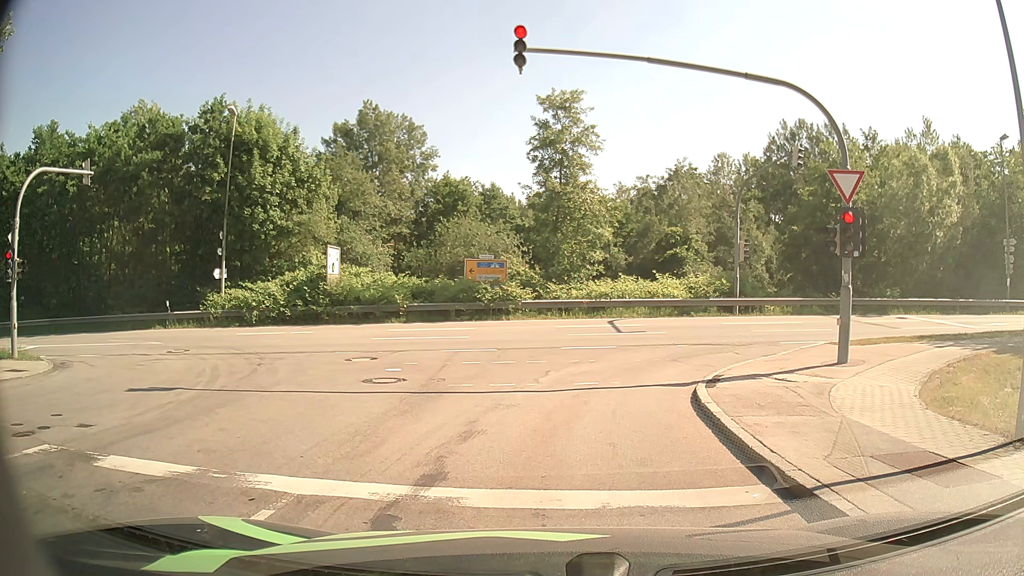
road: residential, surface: asphalt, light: Day
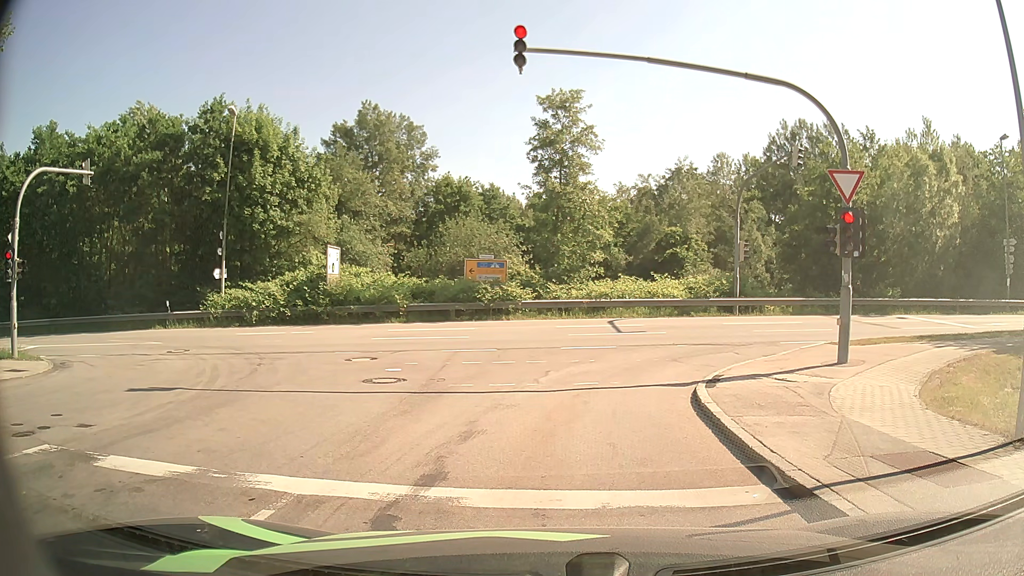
(0.0, 0.0) m; 0°
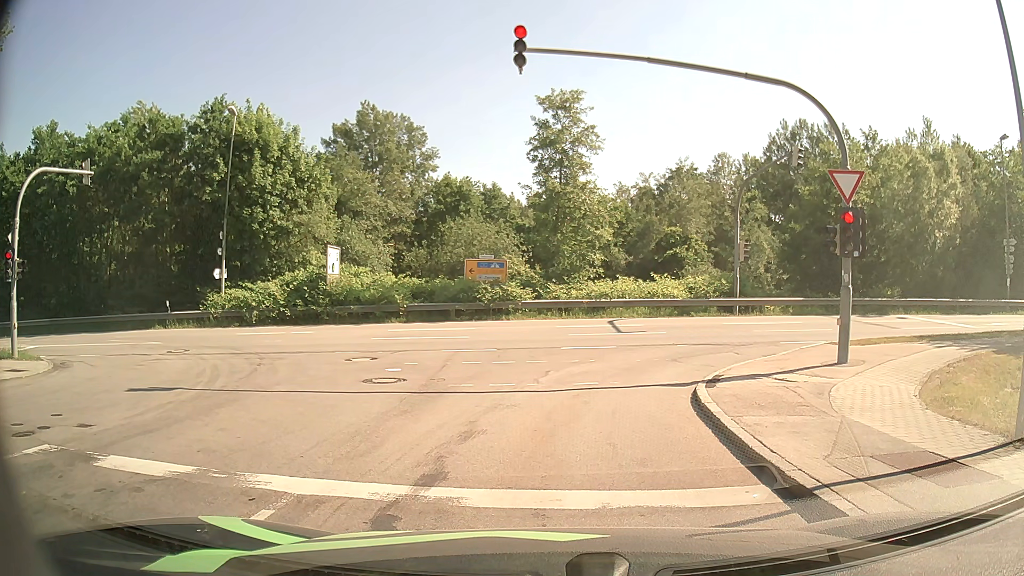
(0.0, 0.0) m; 0°
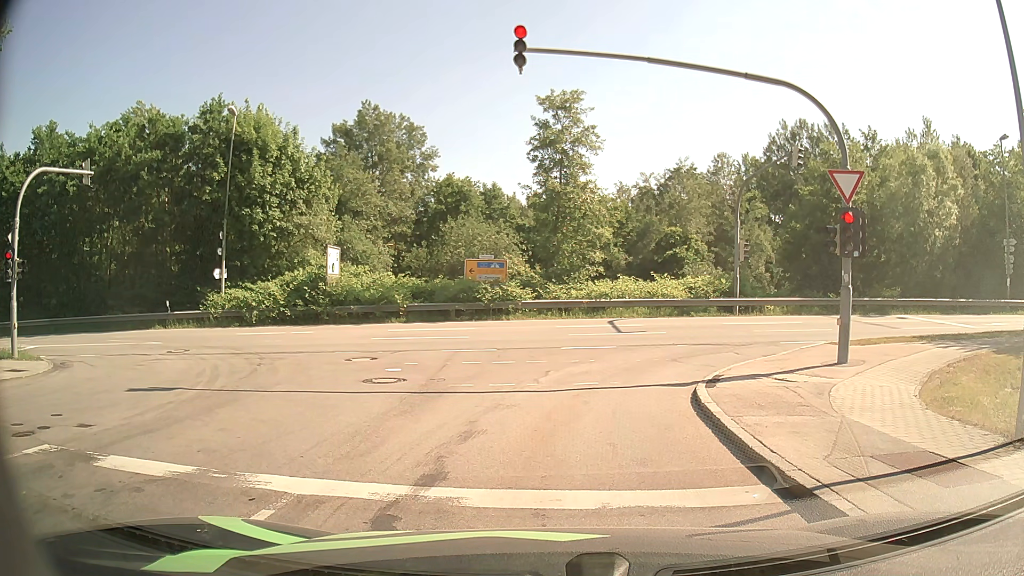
(0.0, 0.0) m; 0°
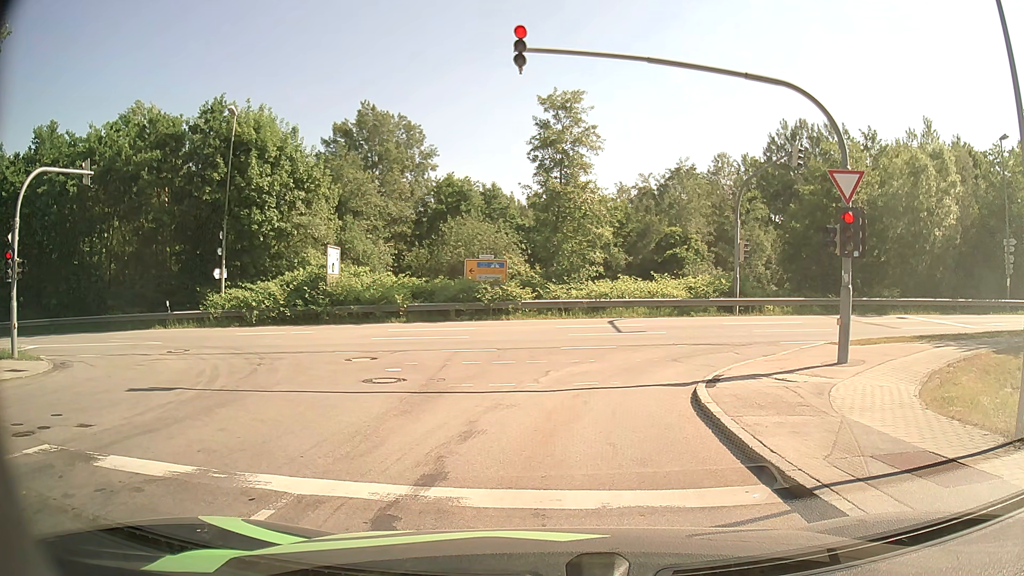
(0.0, 0.0) m; 0°
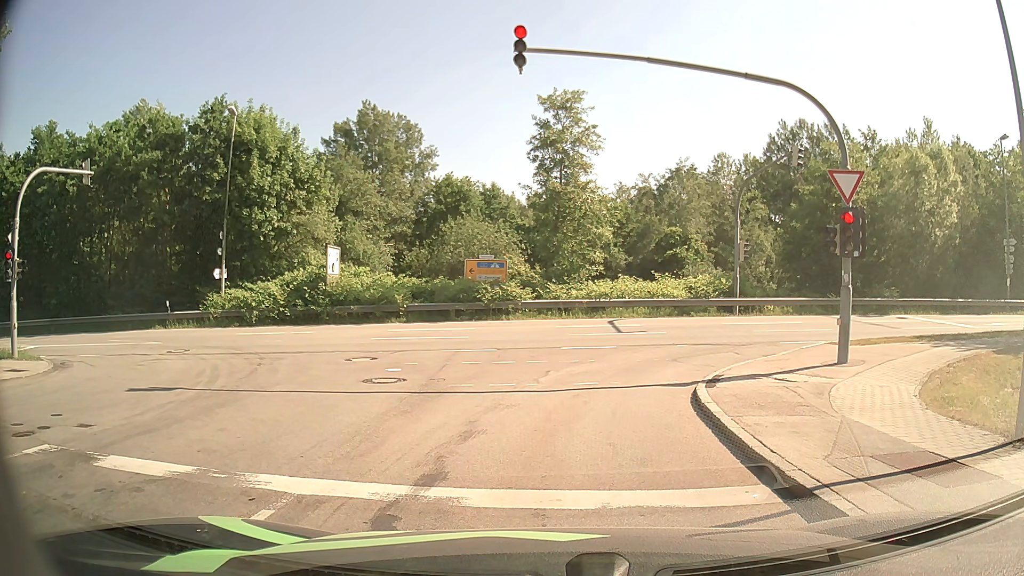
(0.0, 0.0) m; 0°
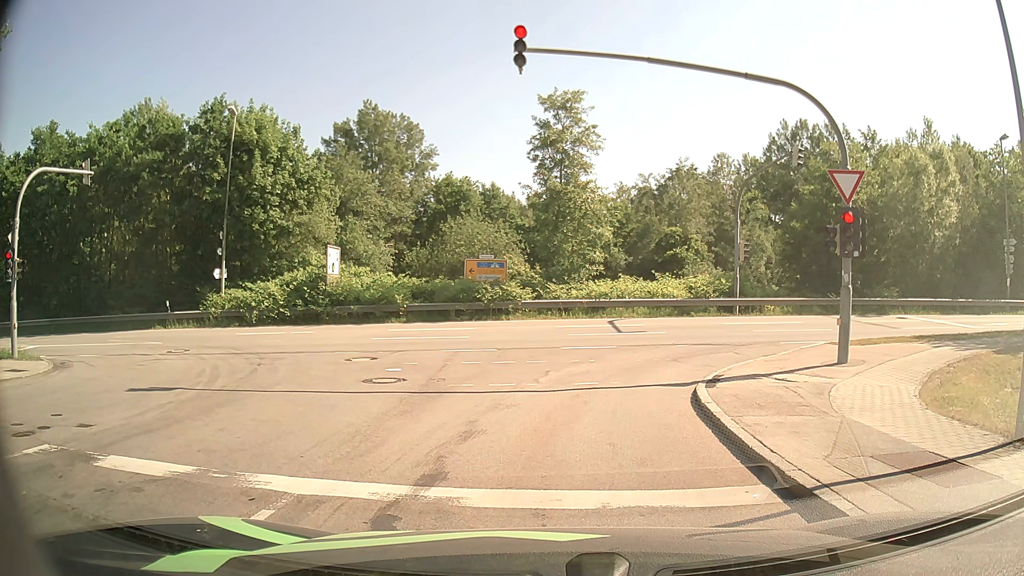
(0.0, 0.0) m; 0°
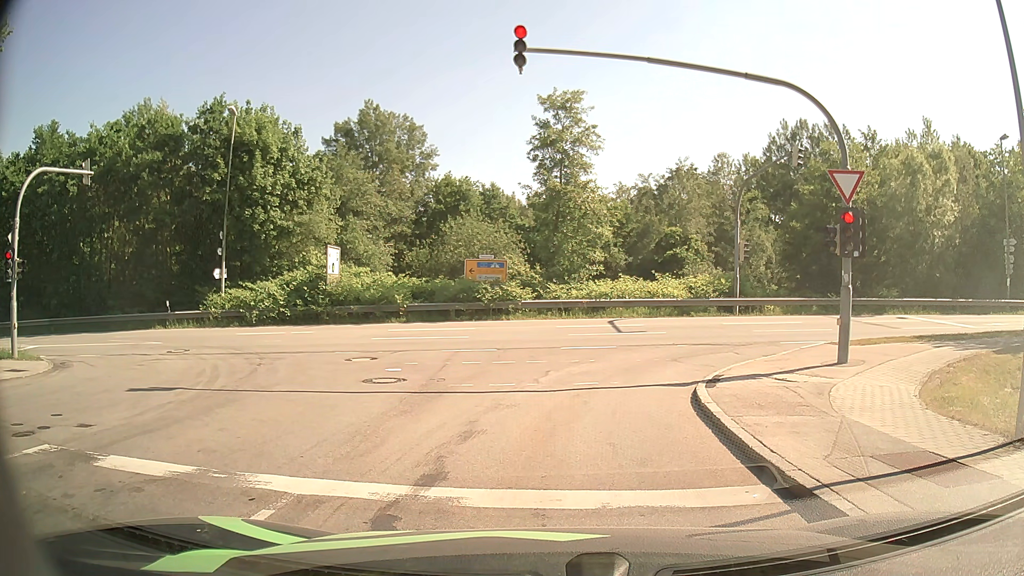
(0.0, 0.0) m; 0°
